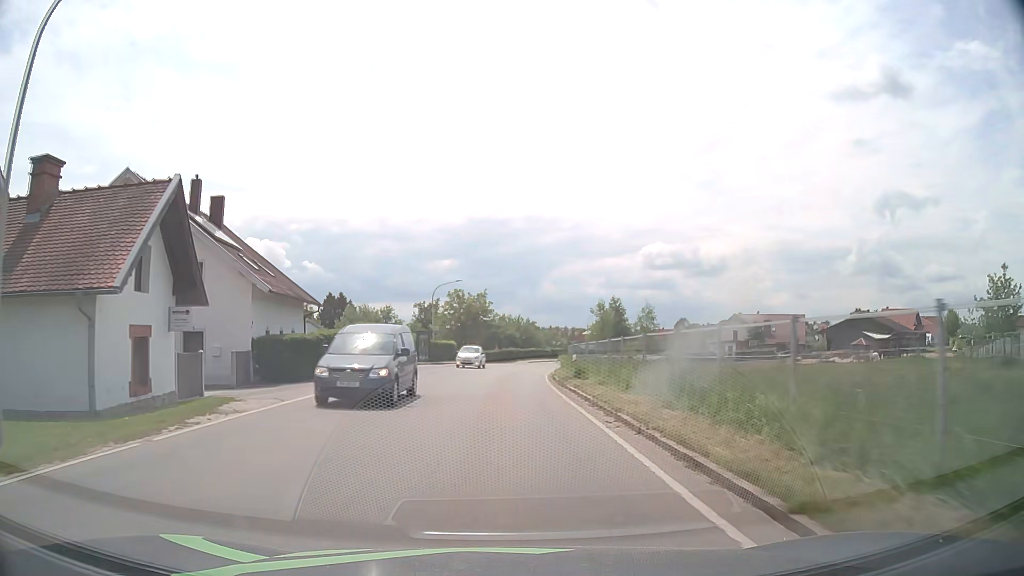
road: tertiary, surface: asphalt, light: Day
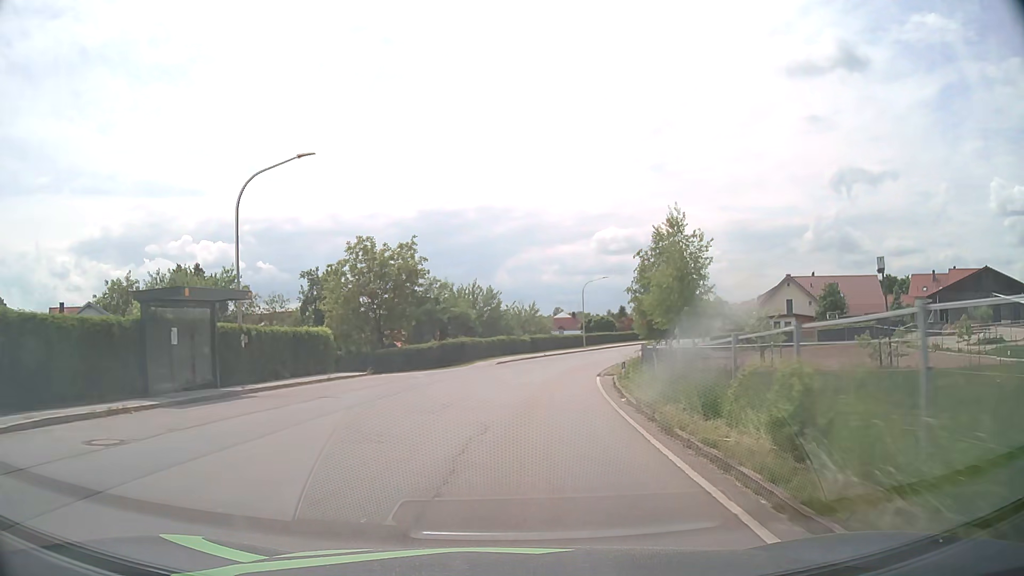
(+0.6, +39.6) m; +3°
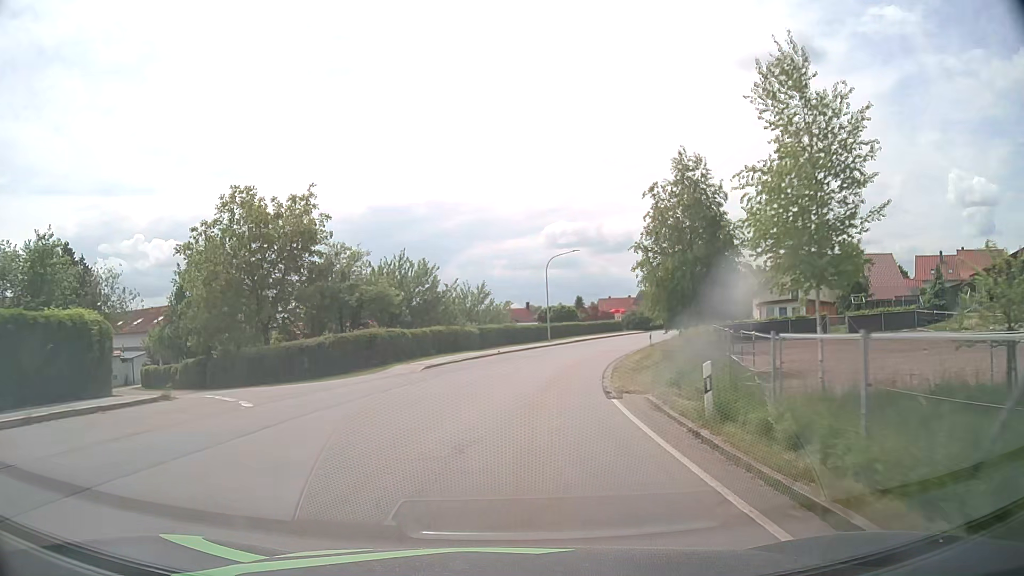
(+0.6, +15.6) m; +4°
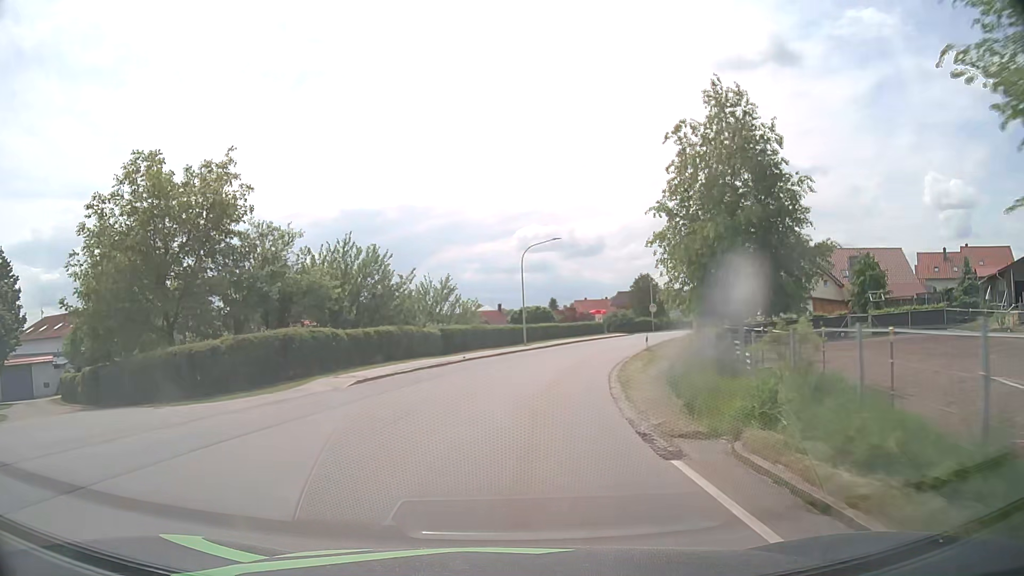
(+0.1, +7.8) m; +2°
